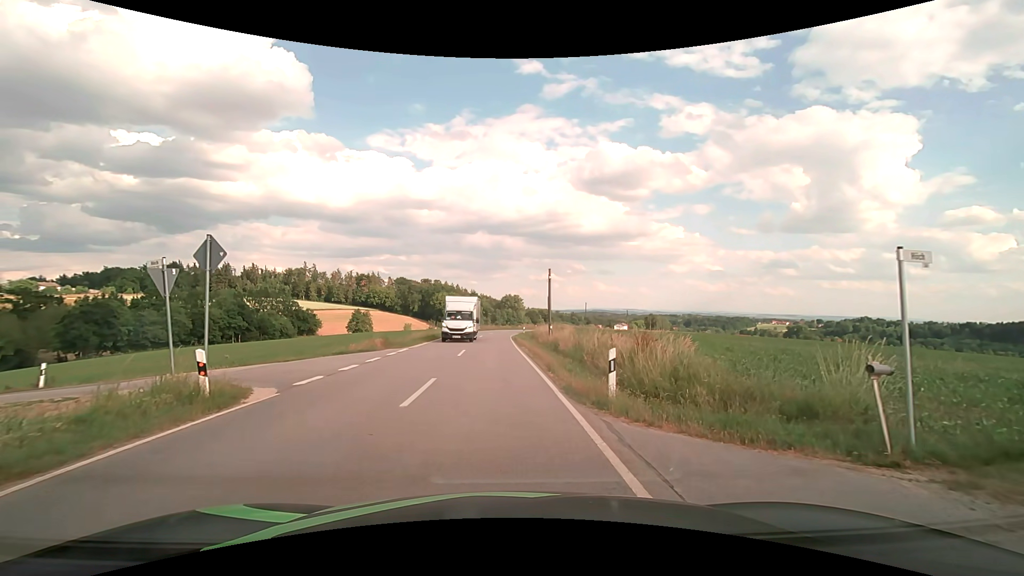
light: Day
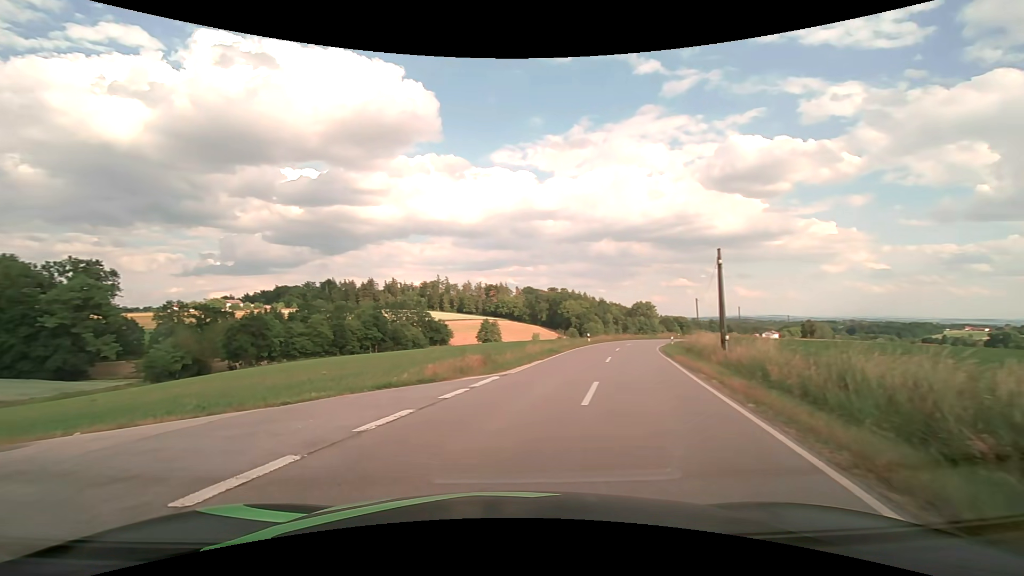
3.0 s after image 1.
(-0.5, +11.0) m; -15°
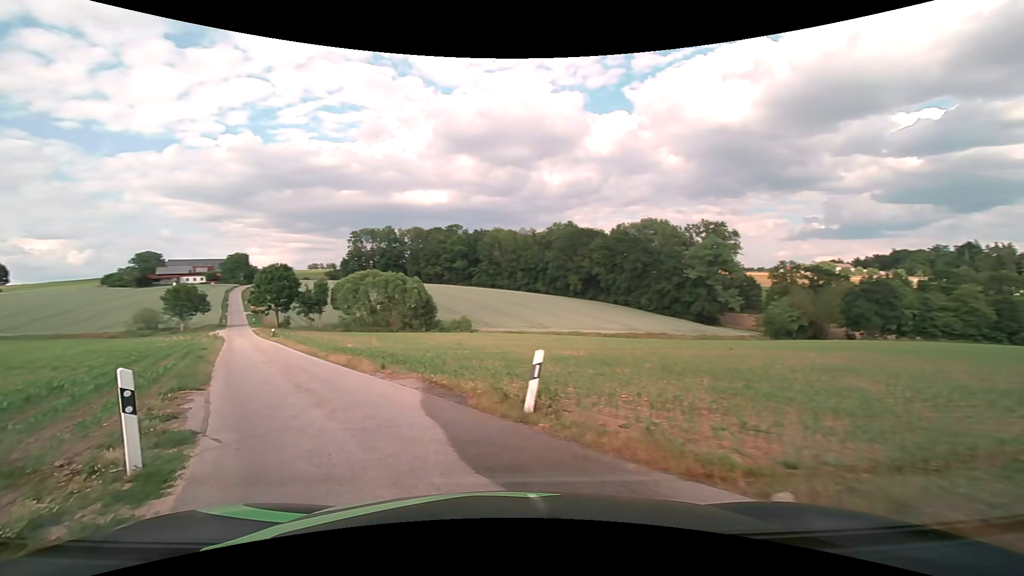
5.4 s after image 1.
(-5.4, +8.8) m; -62°
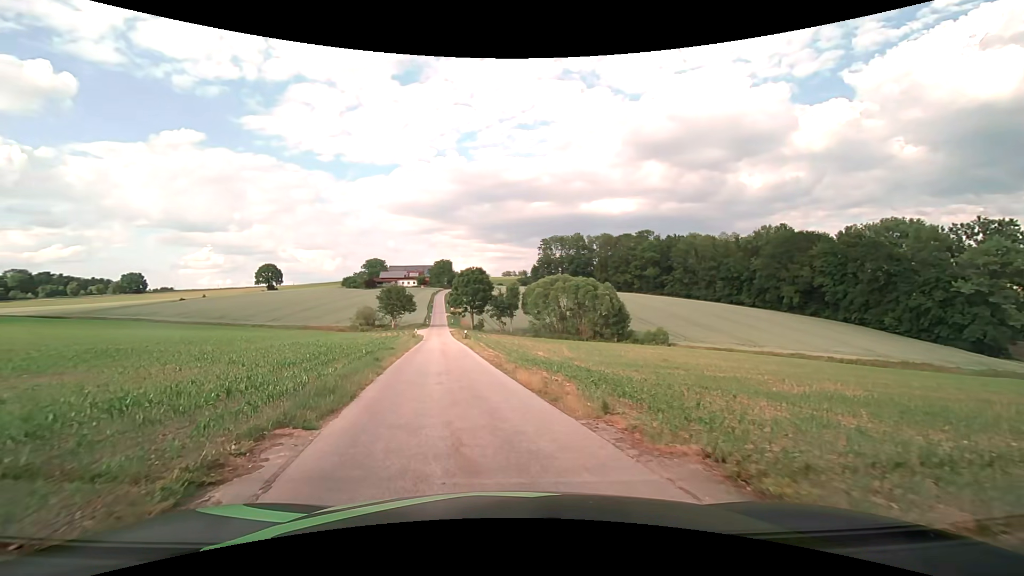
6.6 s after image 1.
(-1.5, +6.6) m; -21°
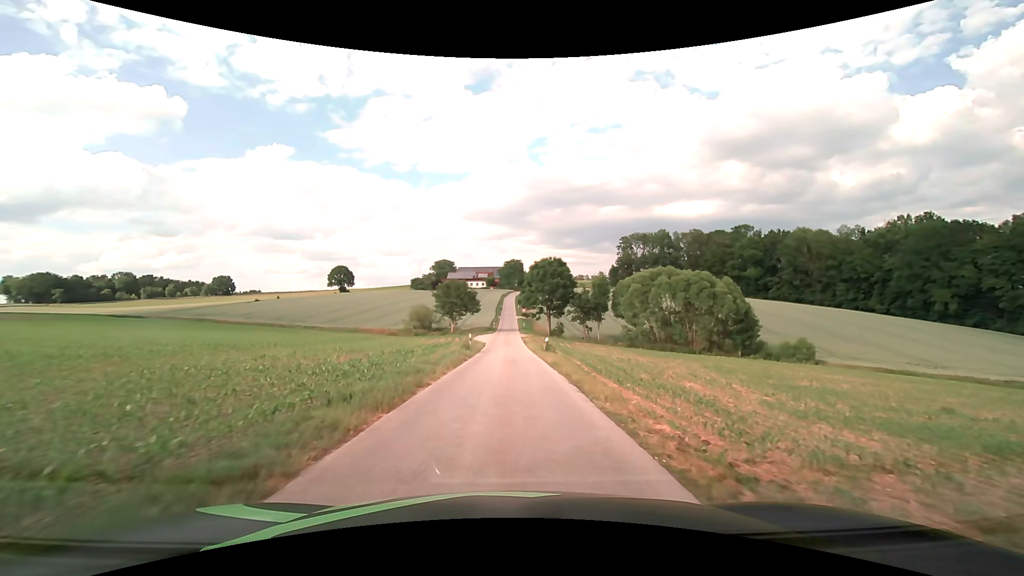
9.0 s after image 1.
(-1.9, +18.9) m; -8°
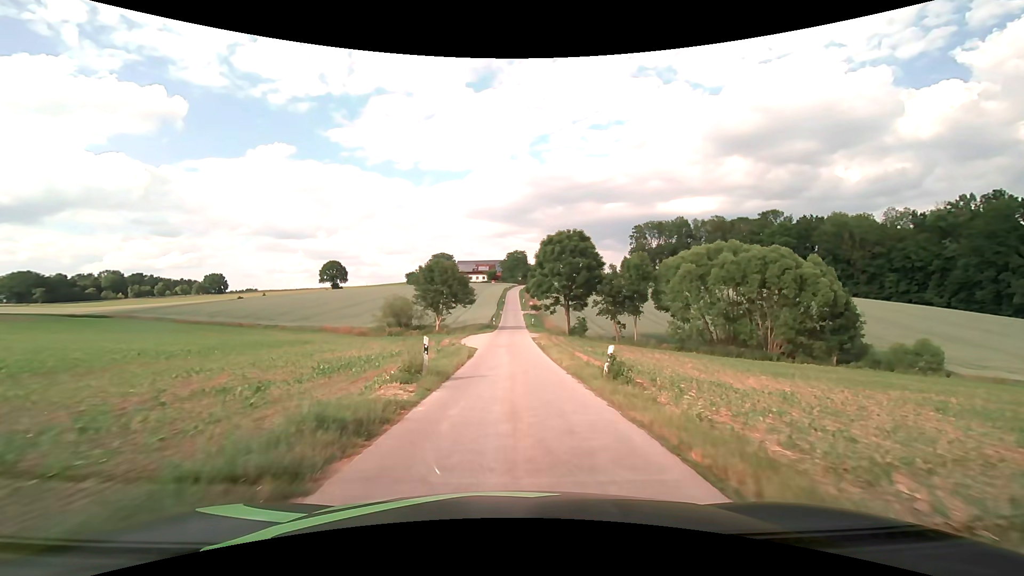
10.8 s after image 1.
(-0.1, +19.1) m; 0°
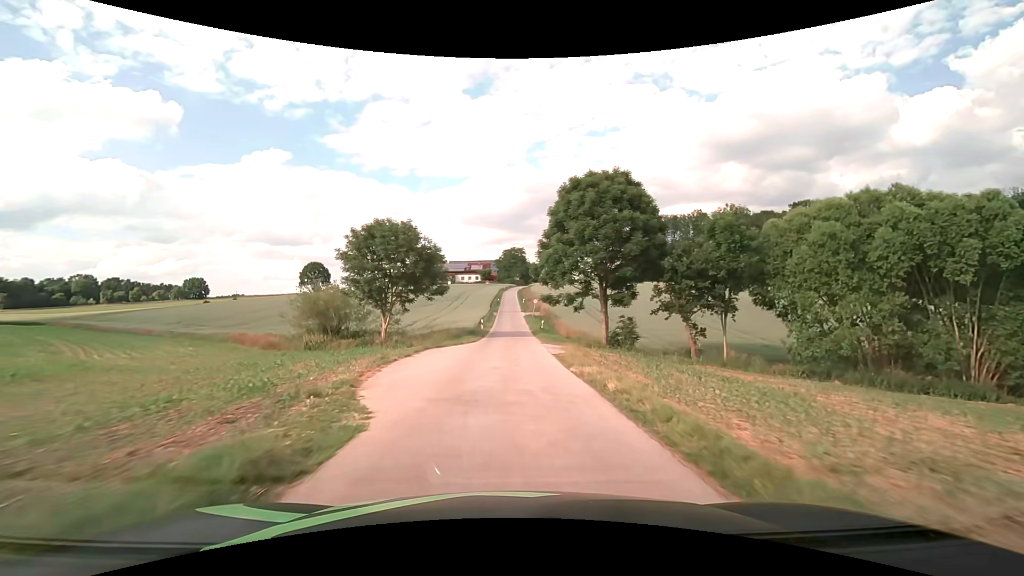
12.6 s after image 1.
(+0.1, +22.7) m; 0°
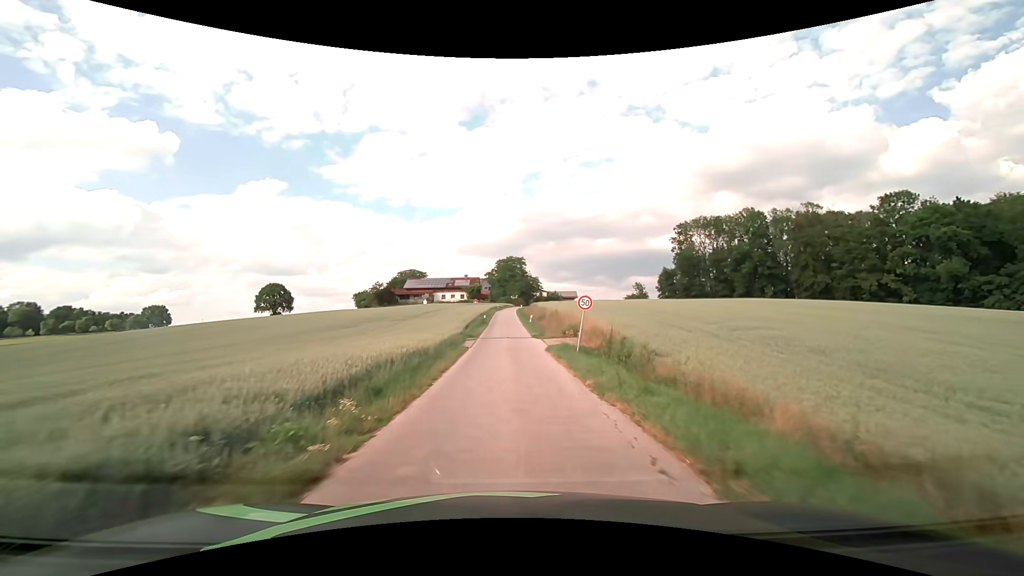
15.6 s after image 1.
(+0.2, +41.7) m; +1°
(0, +10) (0, +20) (0, +30) (0, +40) (0, +50) (0, +60) (0, +70) (0, +80) (0, +90) (0, +100) m
